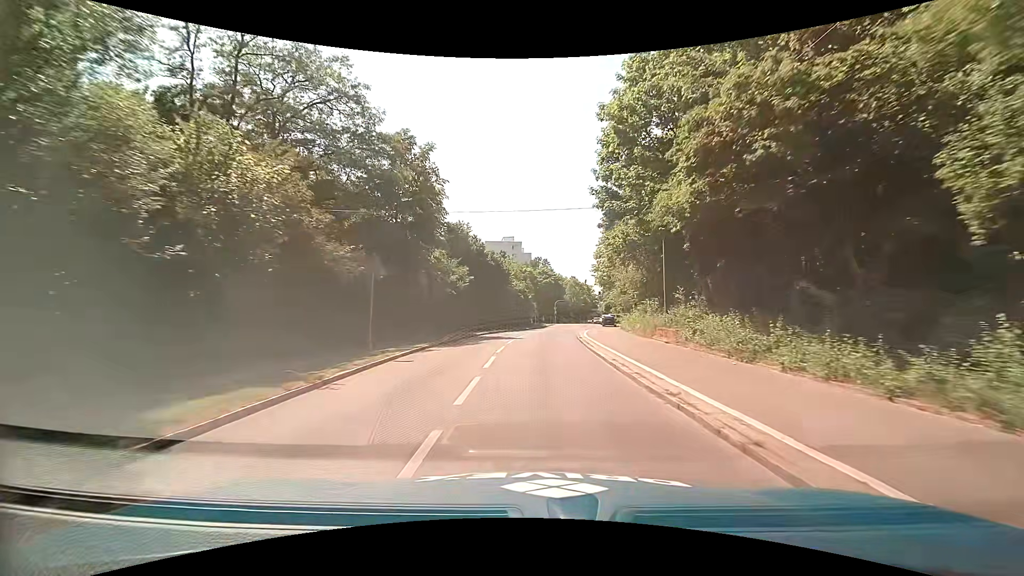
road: residential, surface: asphalt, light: Day
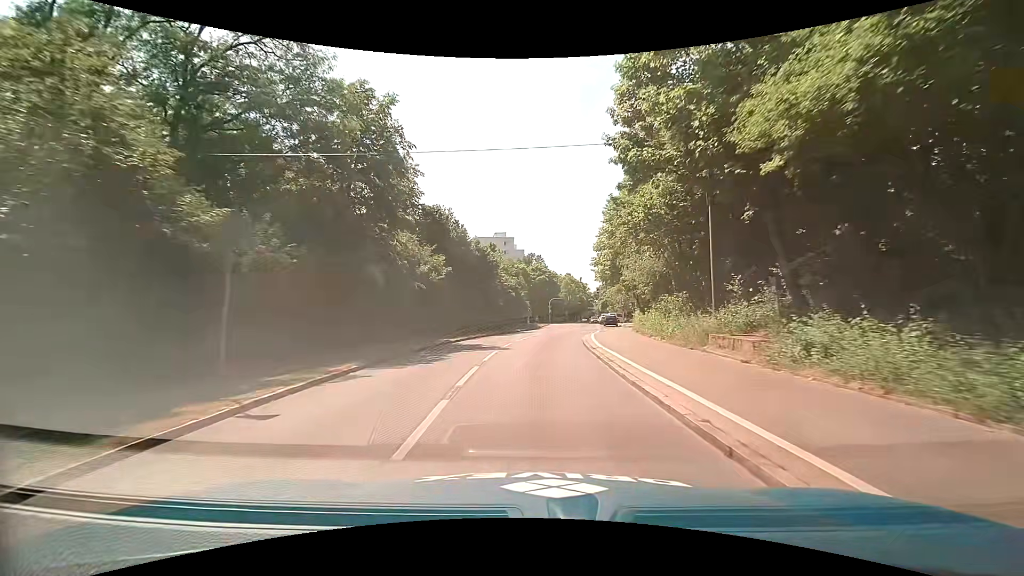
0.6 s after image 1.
(0.0, +7.1) m; +1°
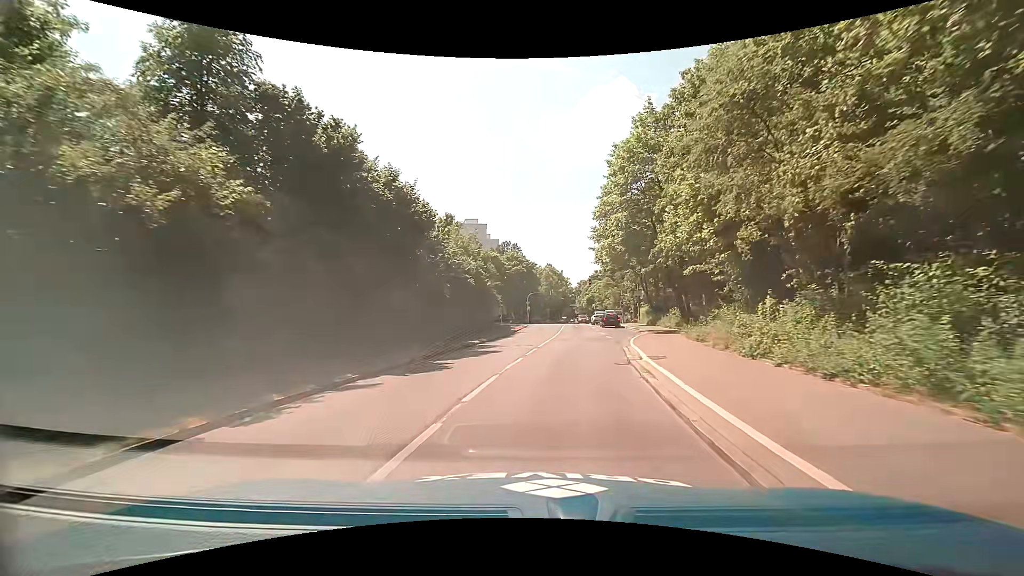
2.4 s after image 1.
(+0.4, +19.4) m; +3°
